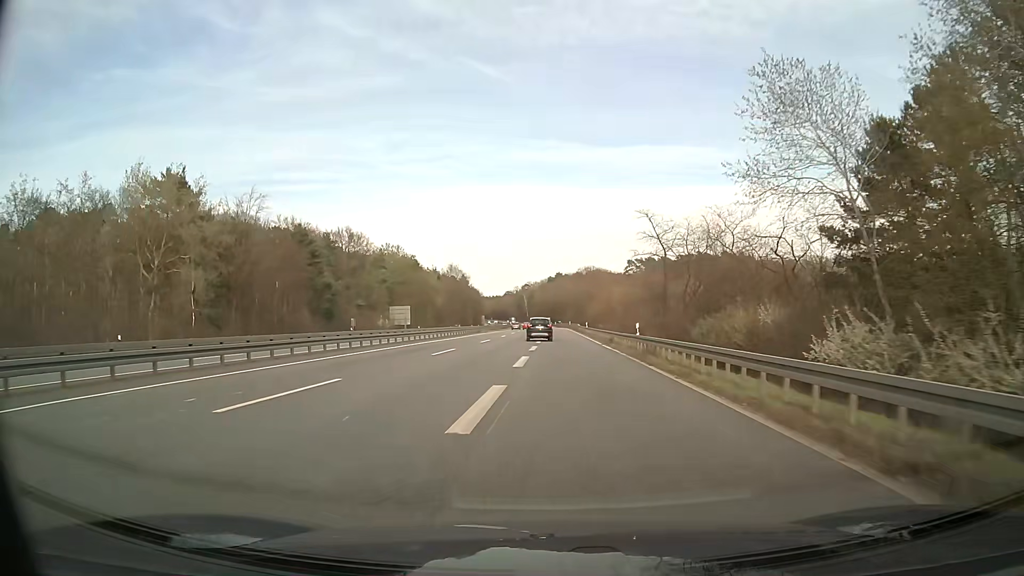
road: trunk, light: Day
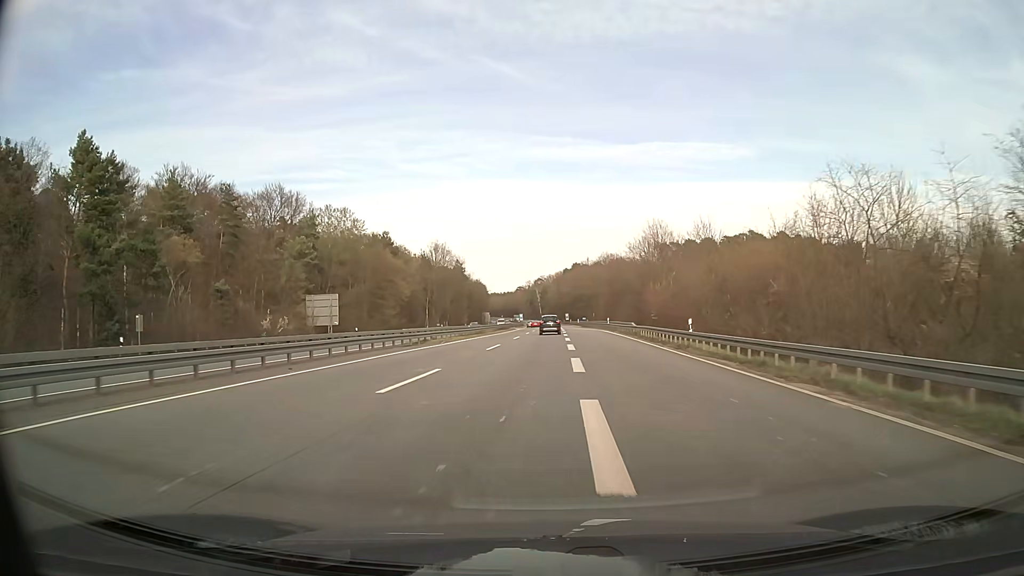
(-0.3, +51.5) m; -1°
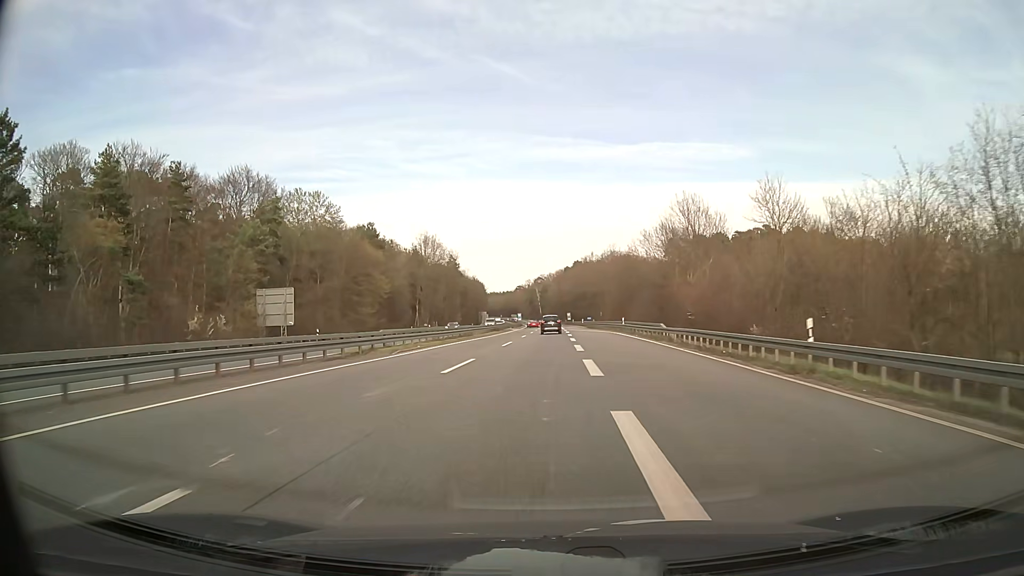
(0.0, +13.8) m; 0°
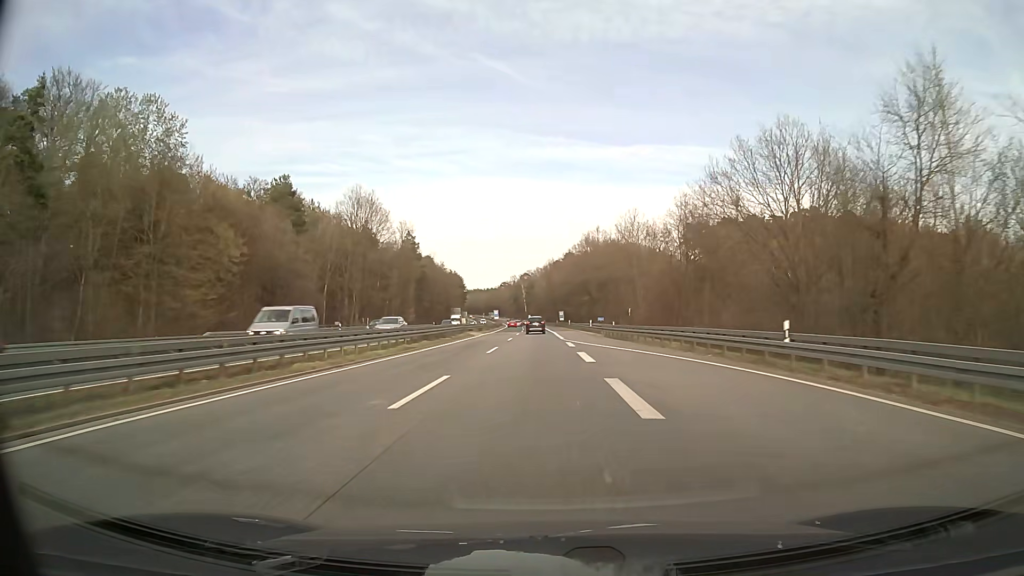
(+0.5, +43.2) m; +1°
(0, +10) (0, +20) (0, +30) (0, +40) (0, +50) (0, +60) (0, +70) (0, +80) (-1, +90) (-1, +100) m
